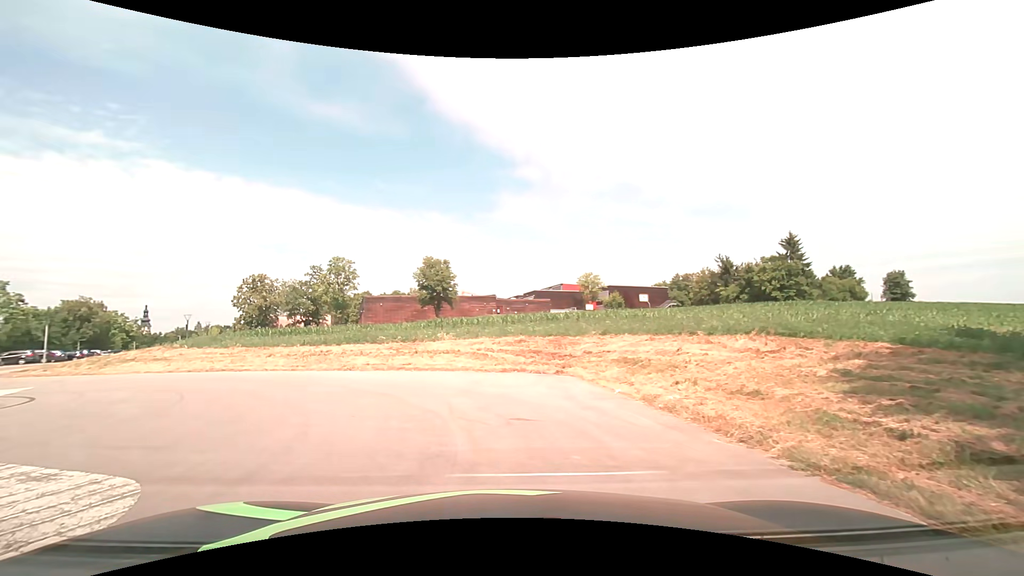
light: Day
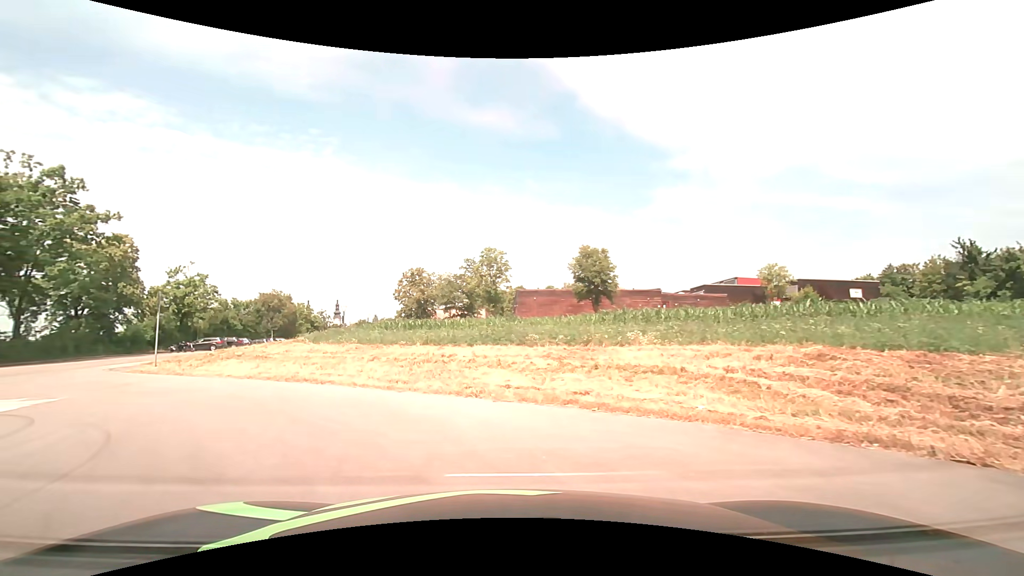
(-1.3, +8.9) m; -16°
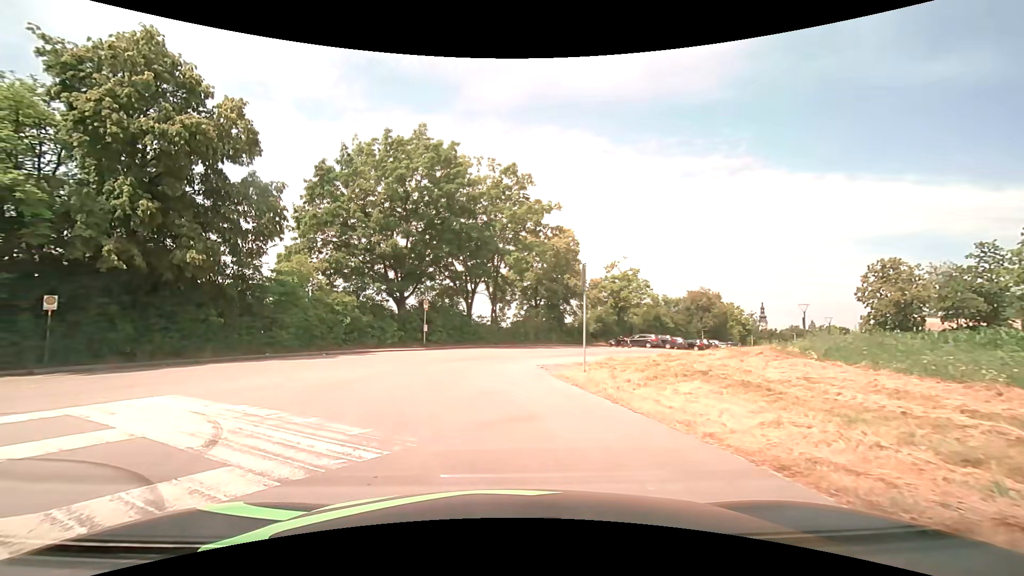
(-4.4, +10.1) m; -46°
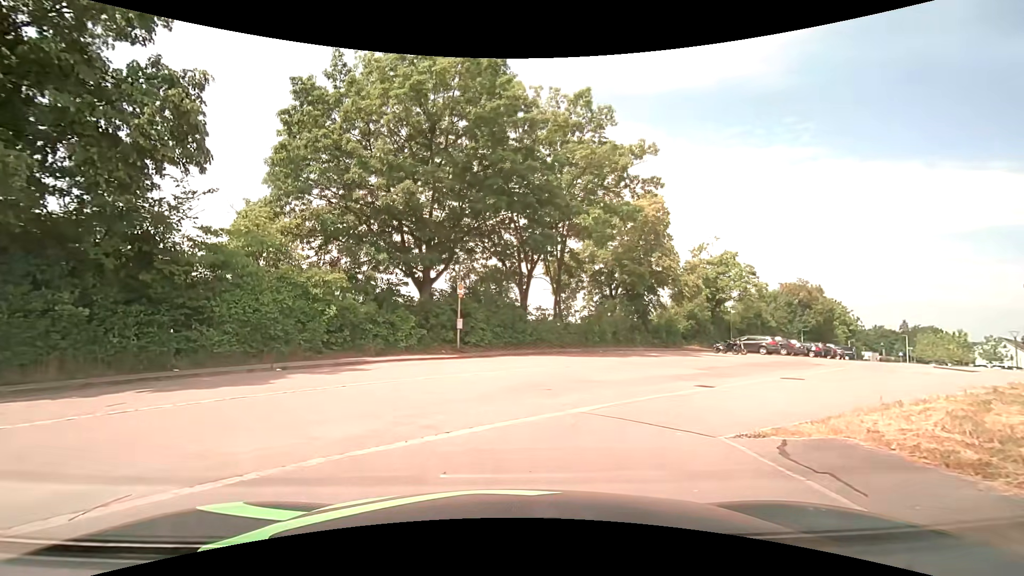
(-1.1, +12.2) m; -6°
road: residential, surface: asphalt
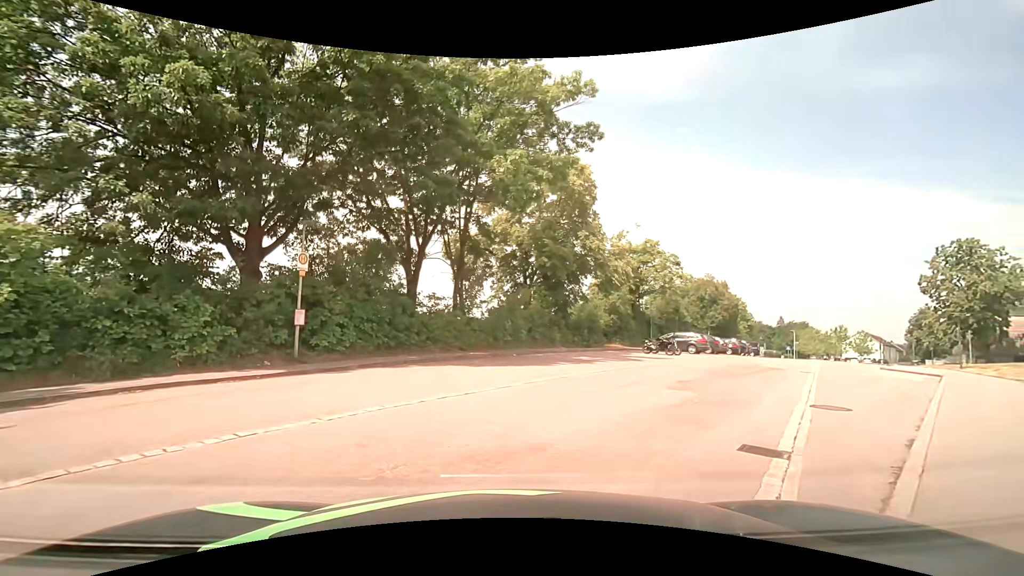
(+0.6, +7.7) m; +11°
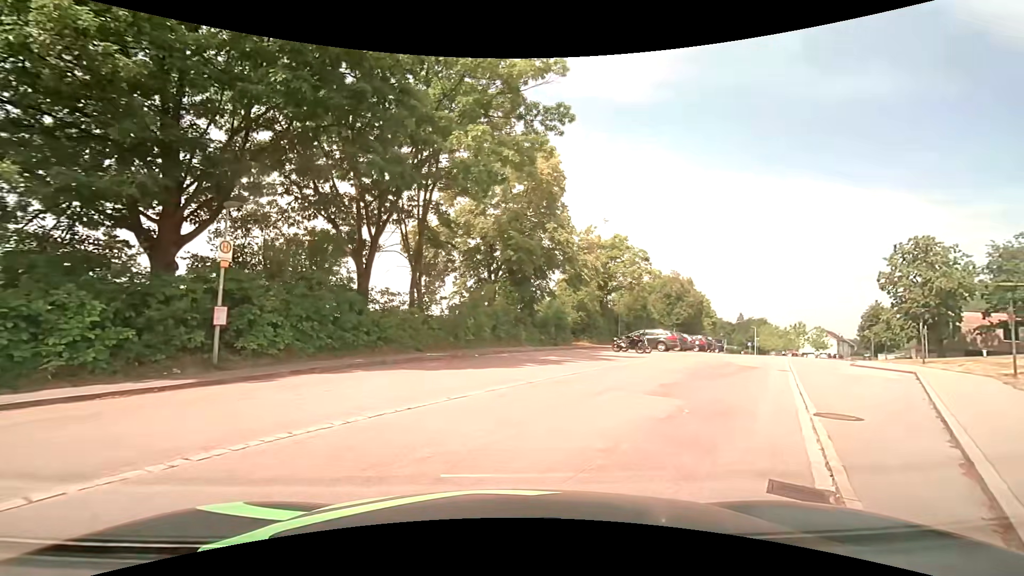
(0.0, +1.8) m; +6°
